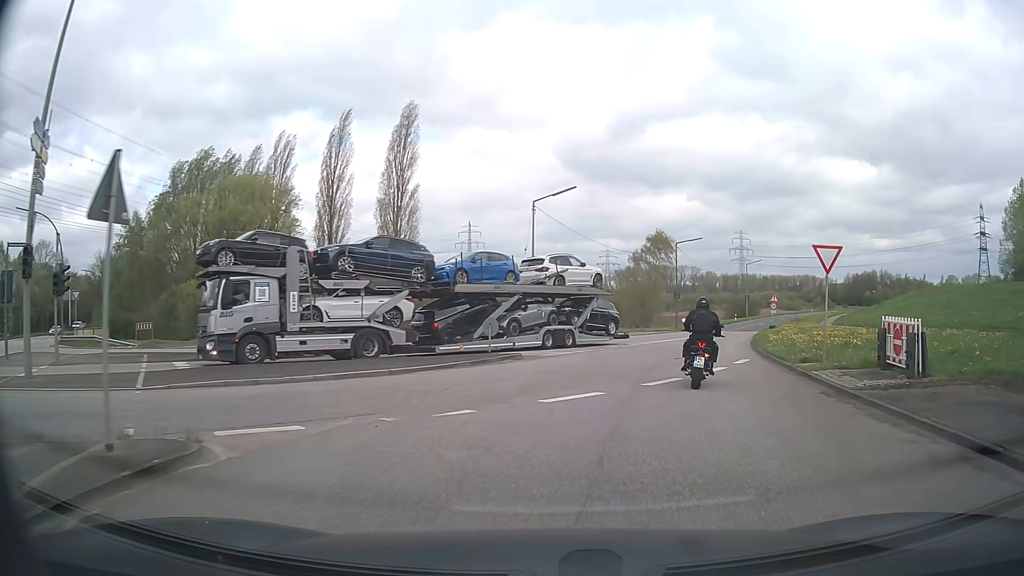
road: secondary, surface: asphalt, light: Day
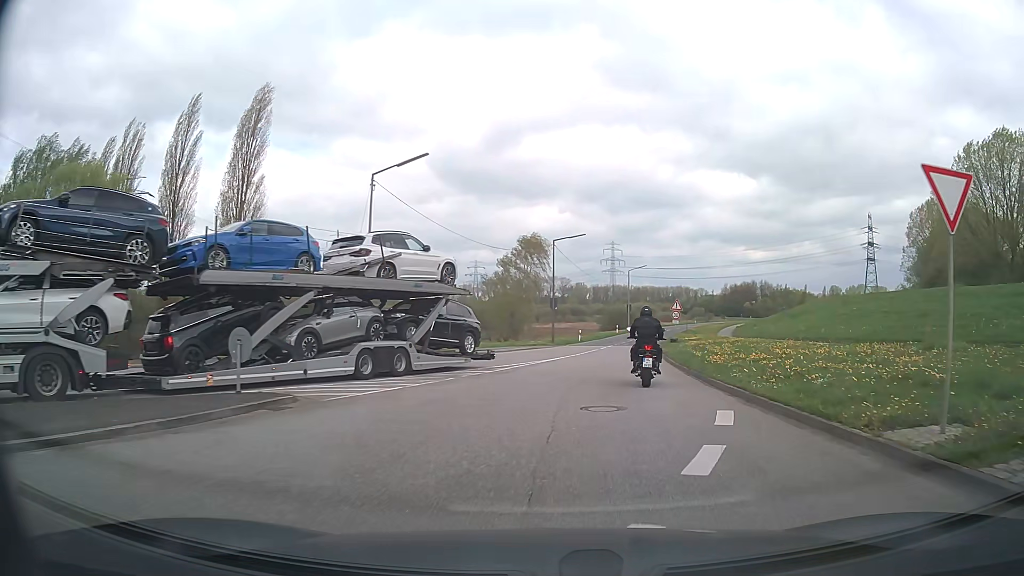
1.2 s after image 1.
(+1.1, +10.2) m; +11°
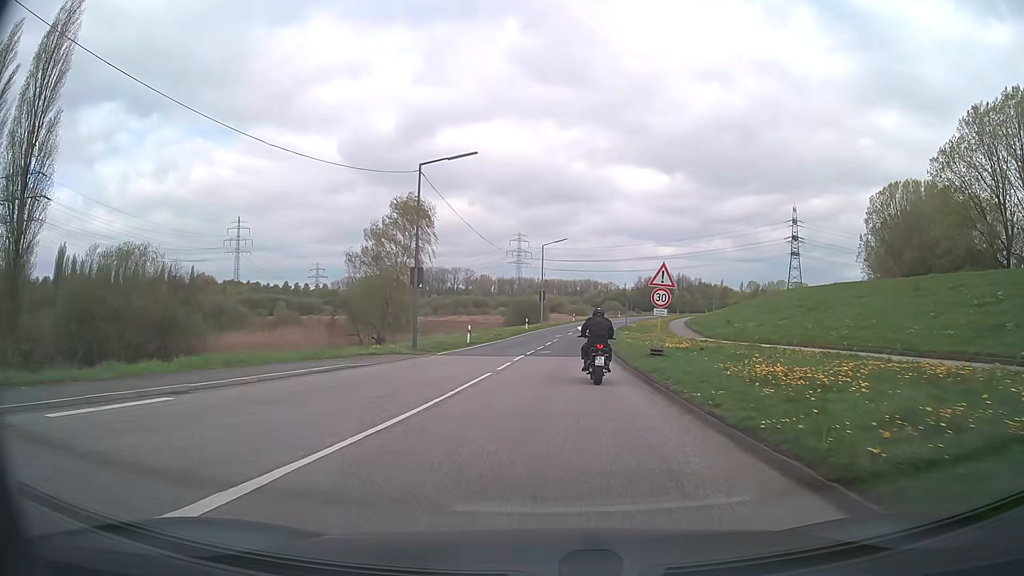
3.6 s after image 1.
(+2.2, +23.6) m; +9°
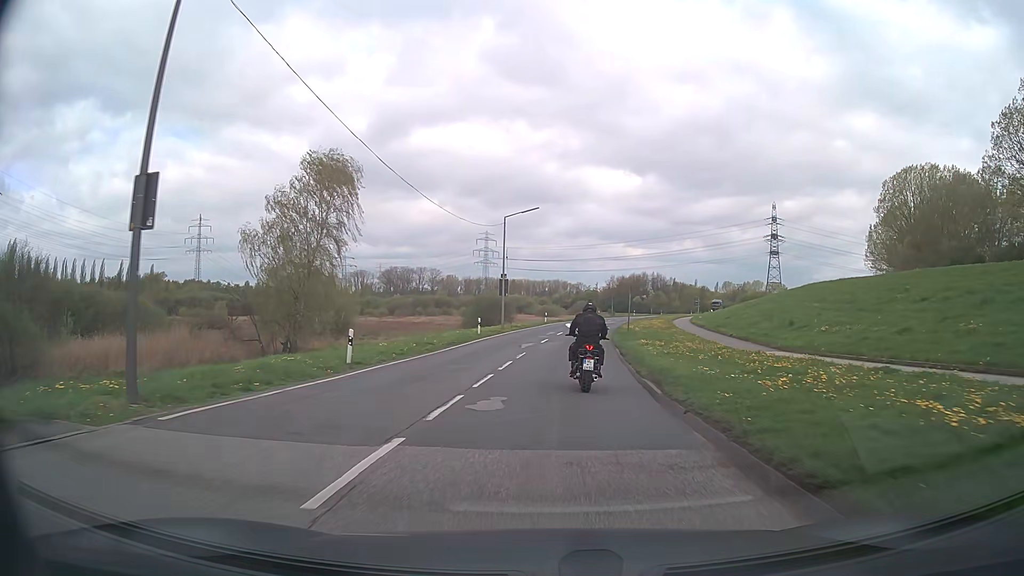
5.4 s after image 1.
(+0.4, +19.1) m; +3°
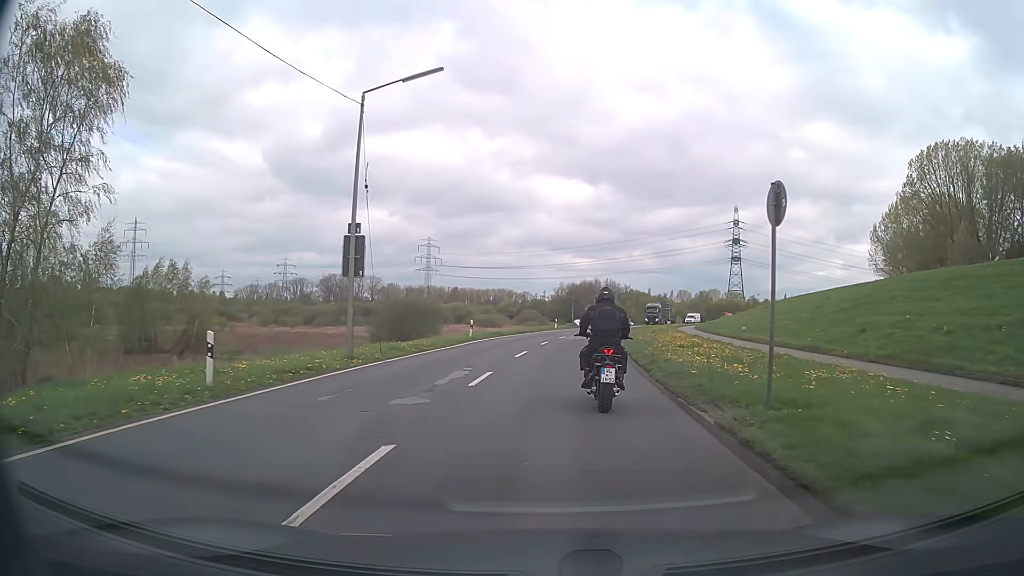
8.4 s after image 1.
(+1.2, +28.7) m; +5°
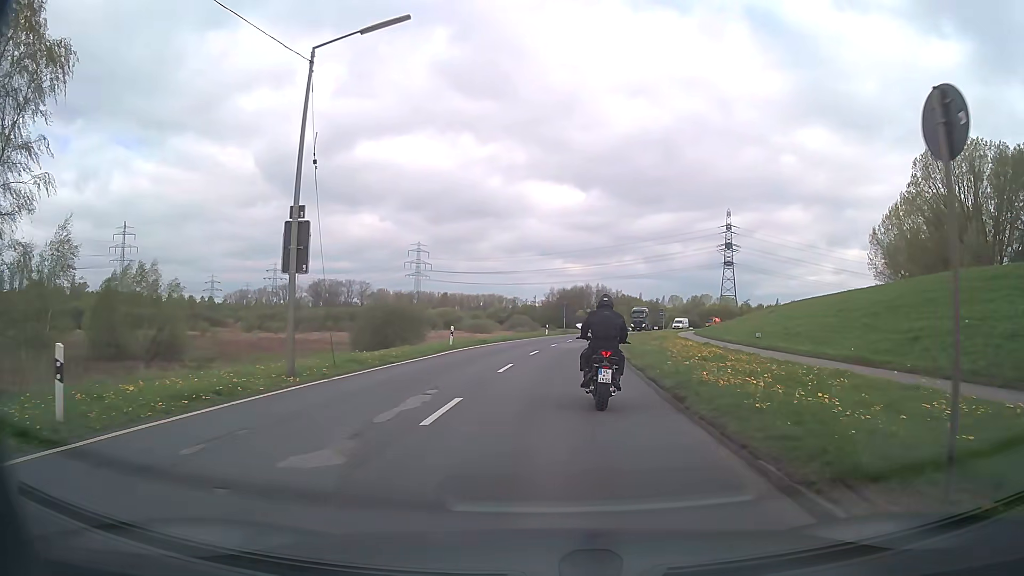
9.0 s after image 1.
(0.0, +4.2) m; +1°
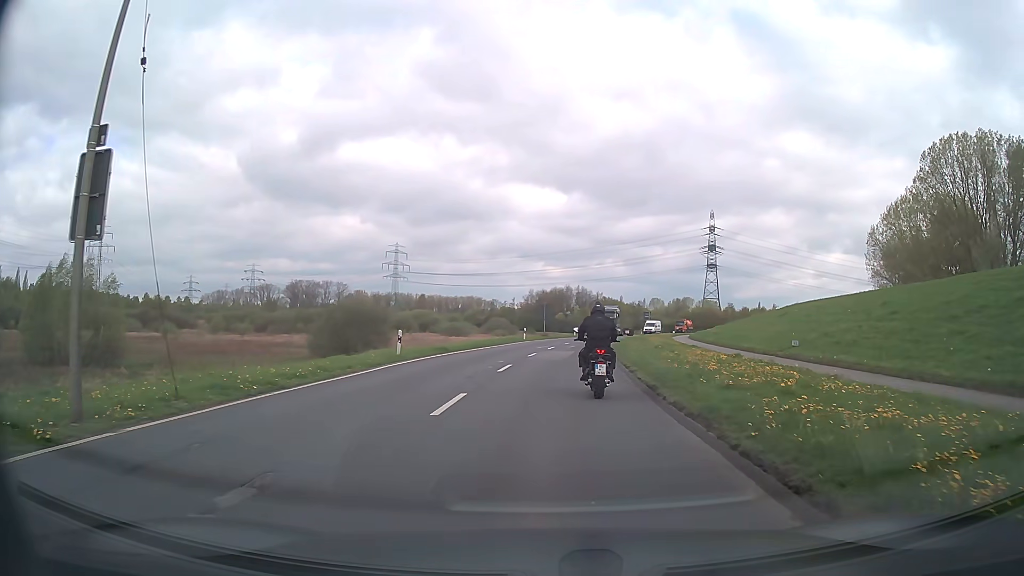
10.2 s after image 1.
(+0.1, +7.7) m; +1°
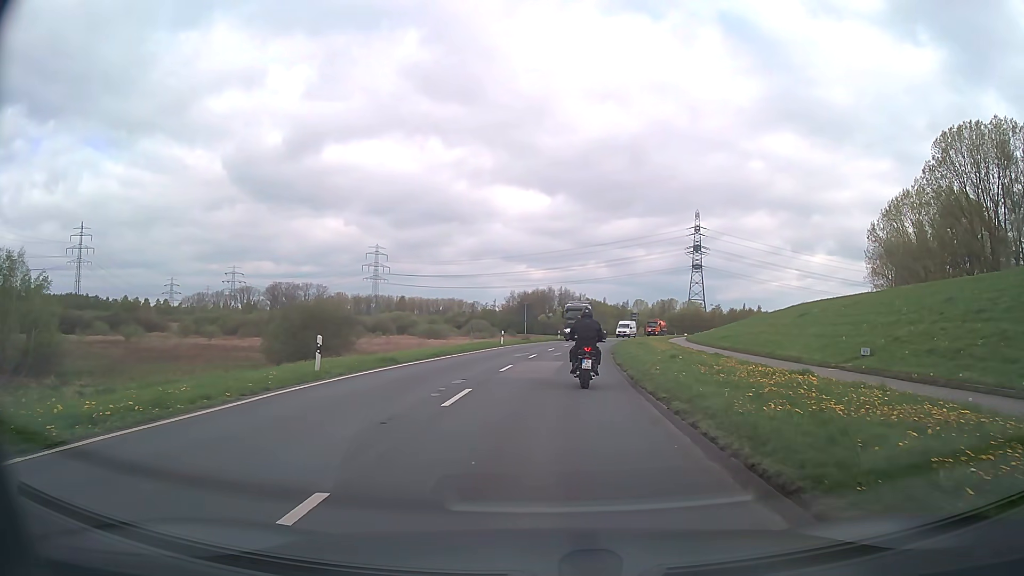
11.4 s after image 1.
(+0.2, +7.6) m; +2°
(0, +10) (+1, +20) (+1, +30) (+2, +40) (+4, +50) (+5, +60) (+7, +70) (+9, +79) (+12, +89) (+15, +99) m
